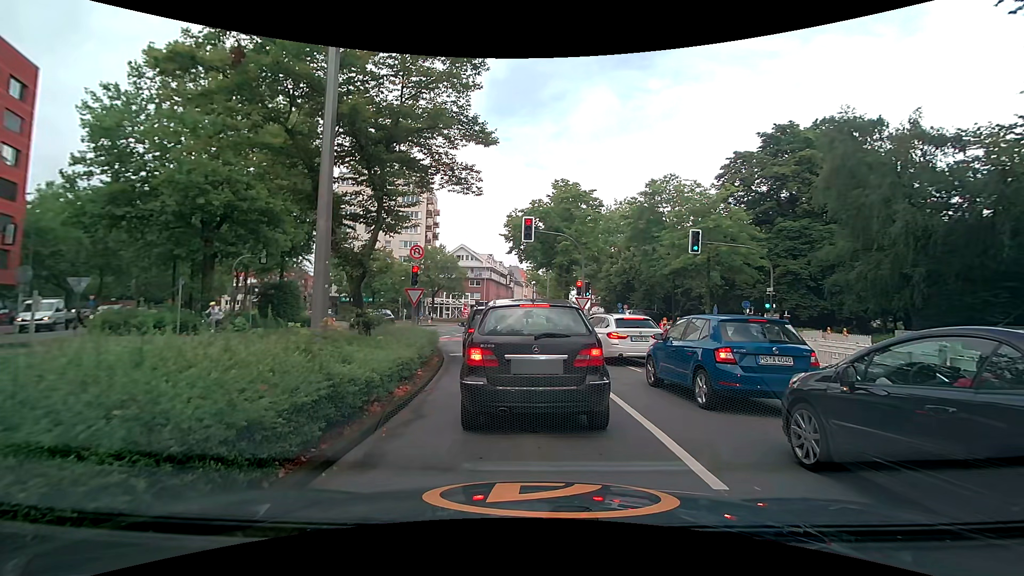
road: secondary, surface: asphalt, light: Day
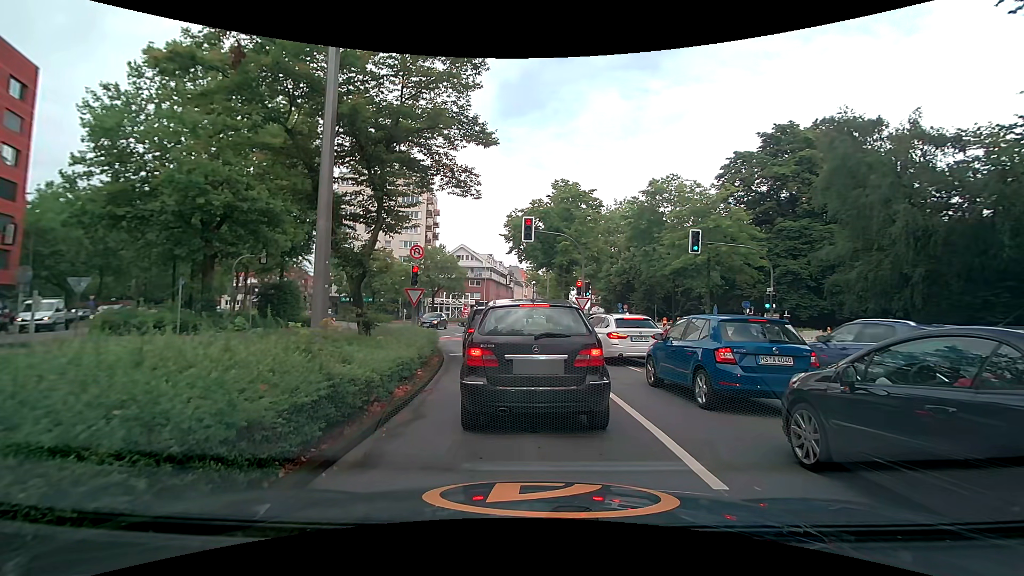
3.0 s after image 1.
(0.0, 0.0) m; 0°
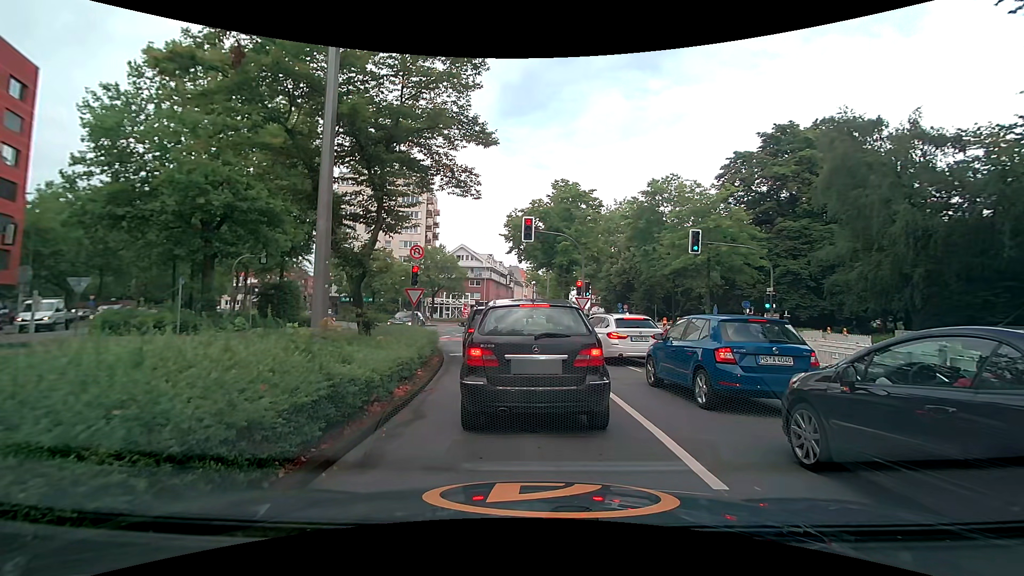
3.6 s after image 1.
(0.0, 0.0) m; 0°
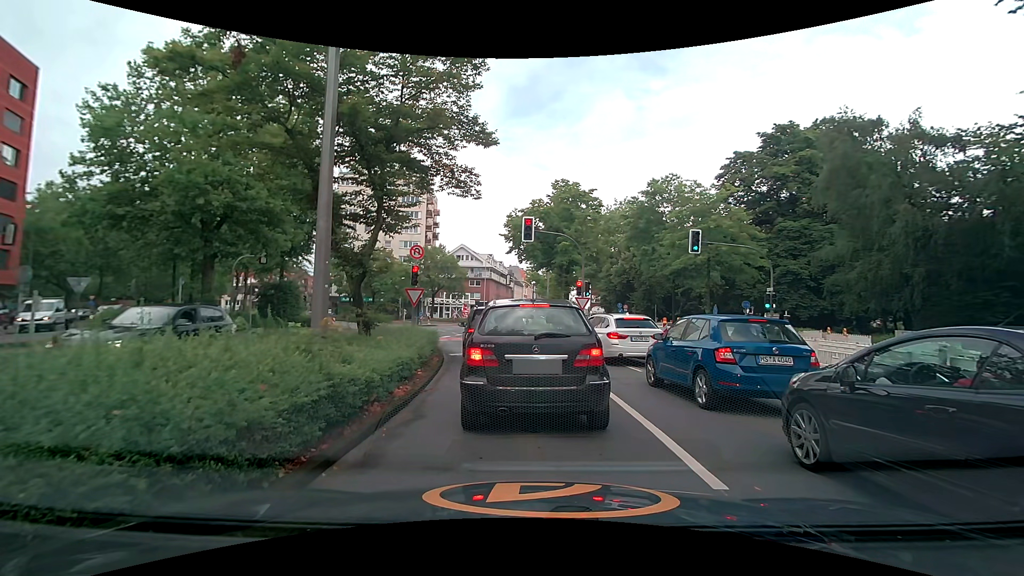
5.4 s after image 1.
(0.0, 0.0) m; 0°
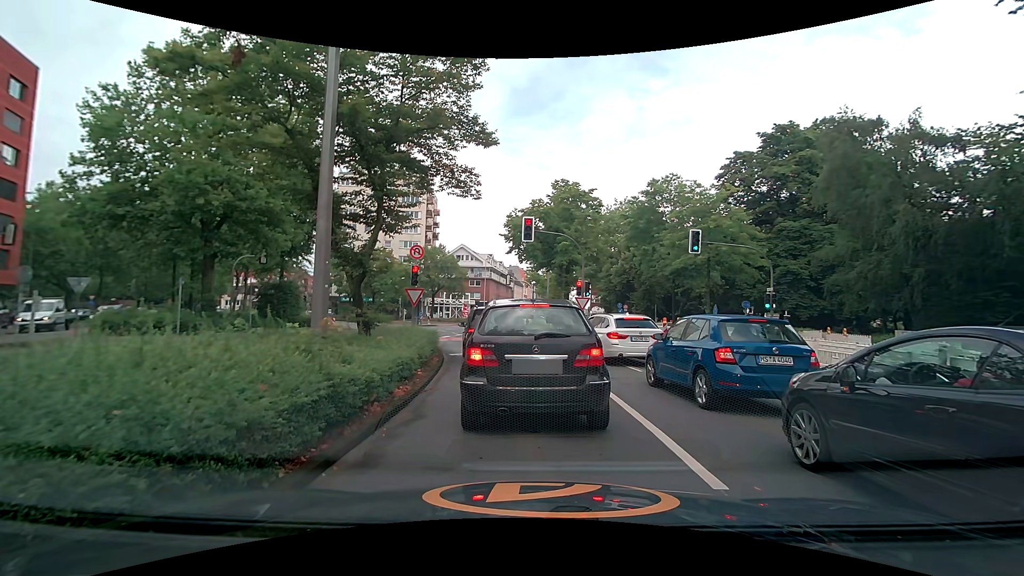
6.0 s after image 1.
(0.0, 0.0) m; 0°
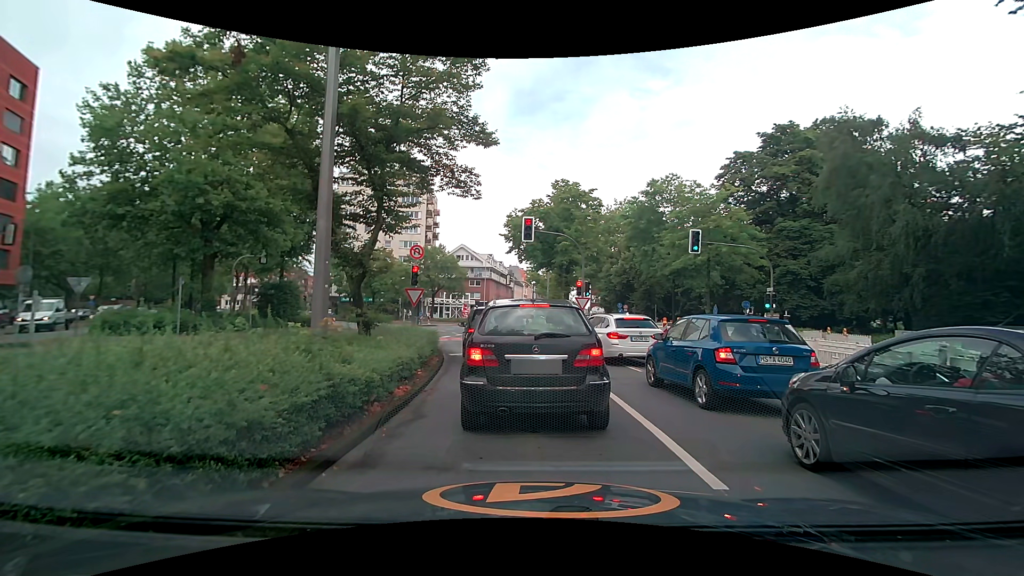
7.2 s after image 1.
(0.0, 0.0) m; 0°
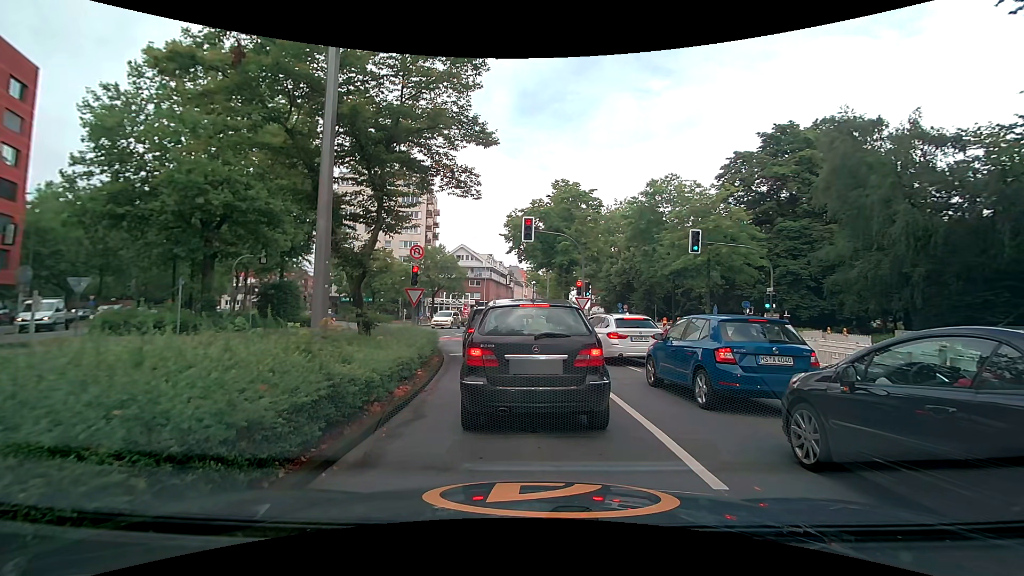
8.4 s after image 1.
(0.0, 0.0) m; 0°
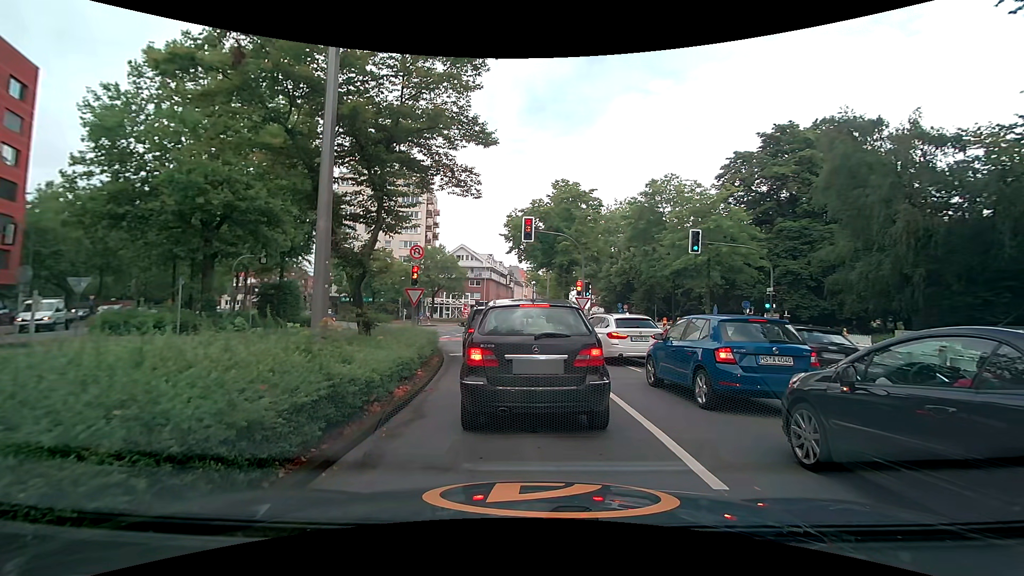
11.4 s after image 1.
(0.0, 0.0) m; 0°
(-1, +10) (-3, +20) (-6, +29) (-10, +38) (-16, +46) (-22, +54) (-29, +62) (-36, +69) (-42, +77) (-48, +85) m
